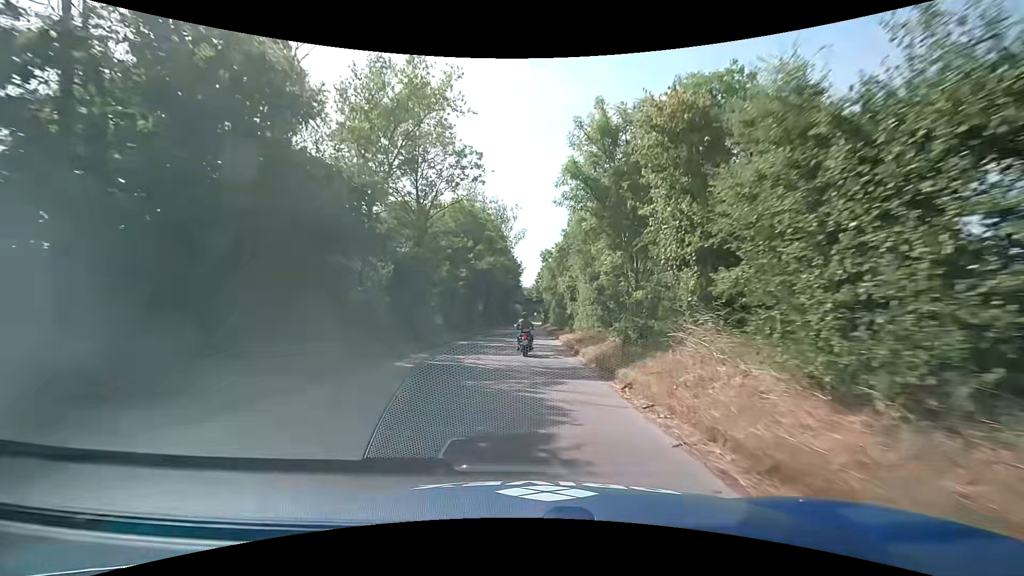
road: service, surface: asphalt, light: Day
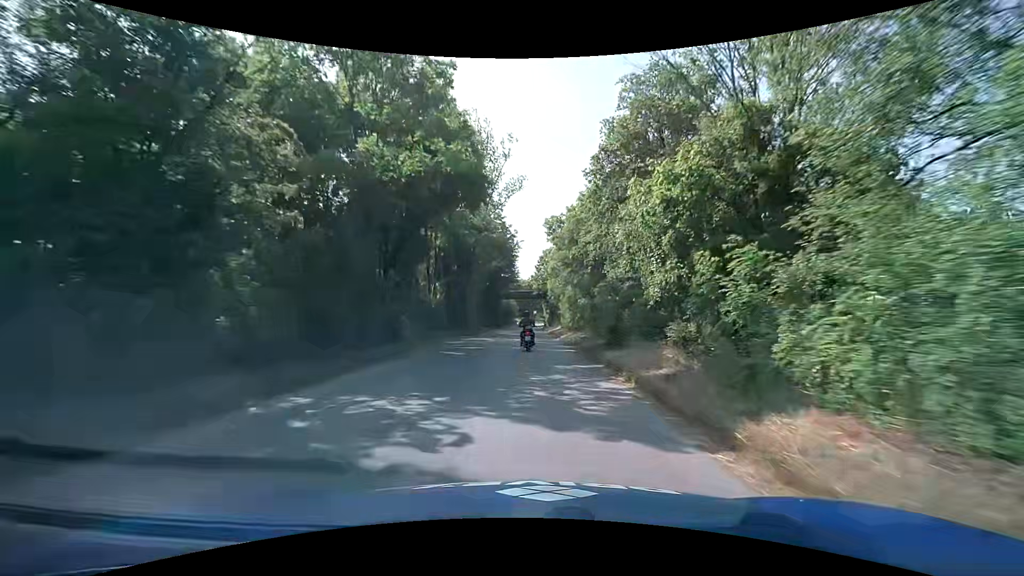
(+0.1, +29.3) m; 0°
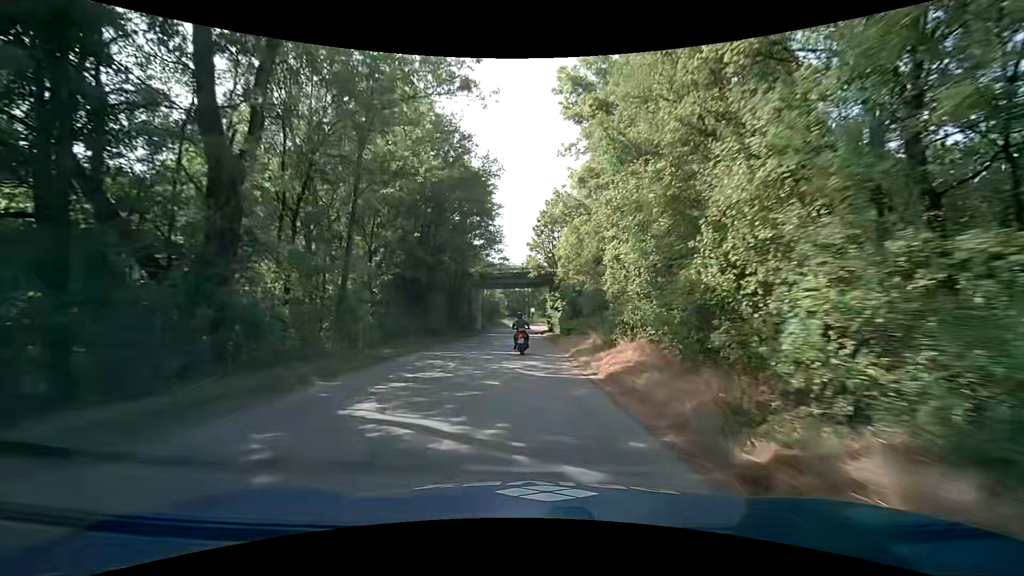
(+0.1, +37.2) m; +1°
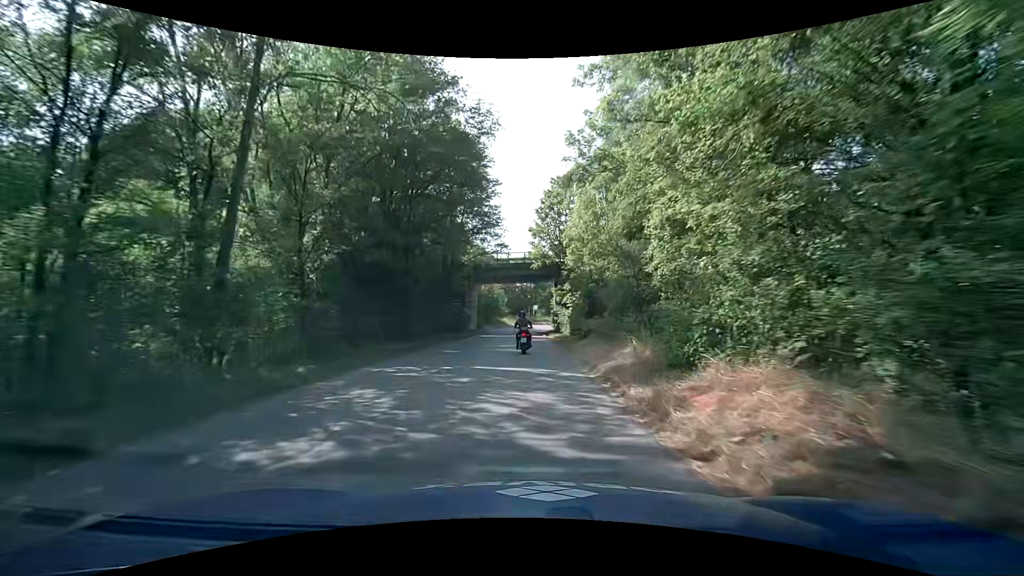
(-0.1, +7.3) m; 0°
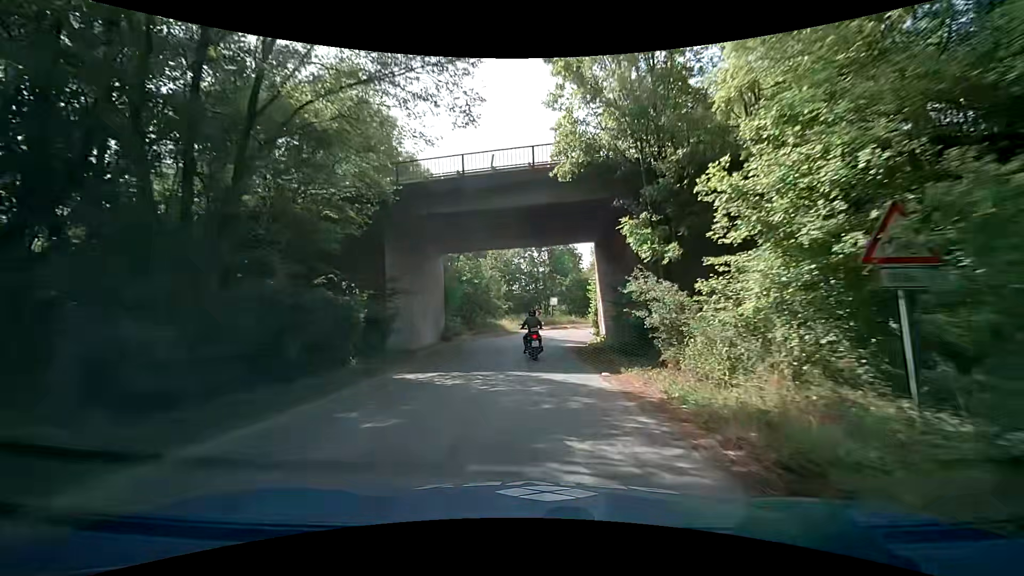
(-0.9, +27.6) m; -2°
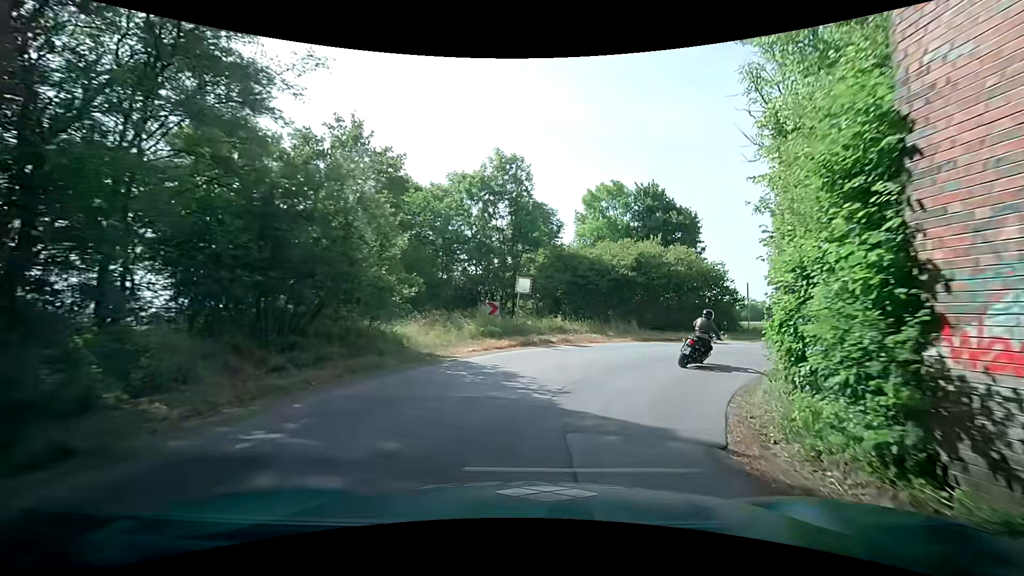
(-0.3, +23.2) m; -3°
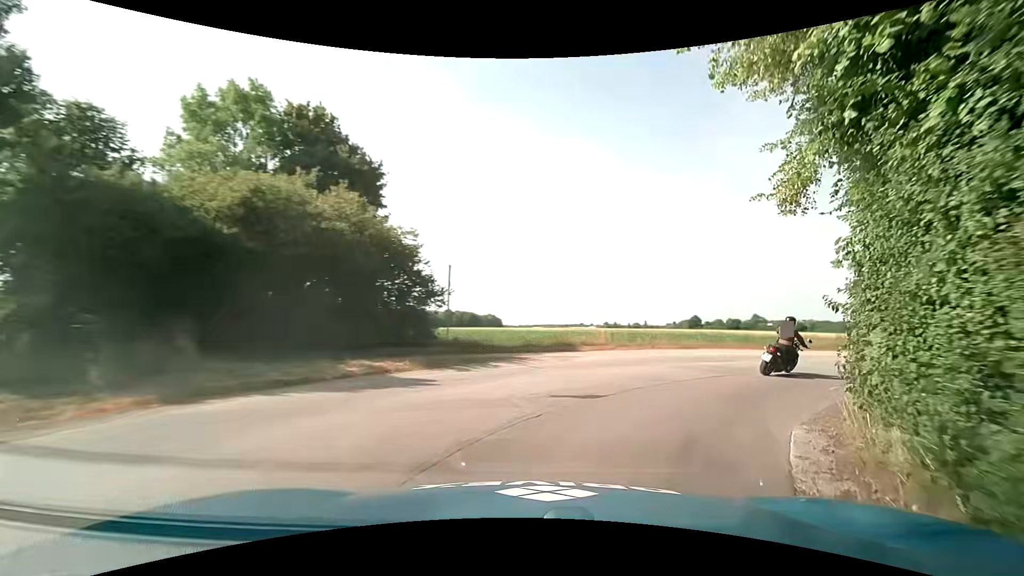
(+4.8, +14.2) m; +41°
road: tertiary
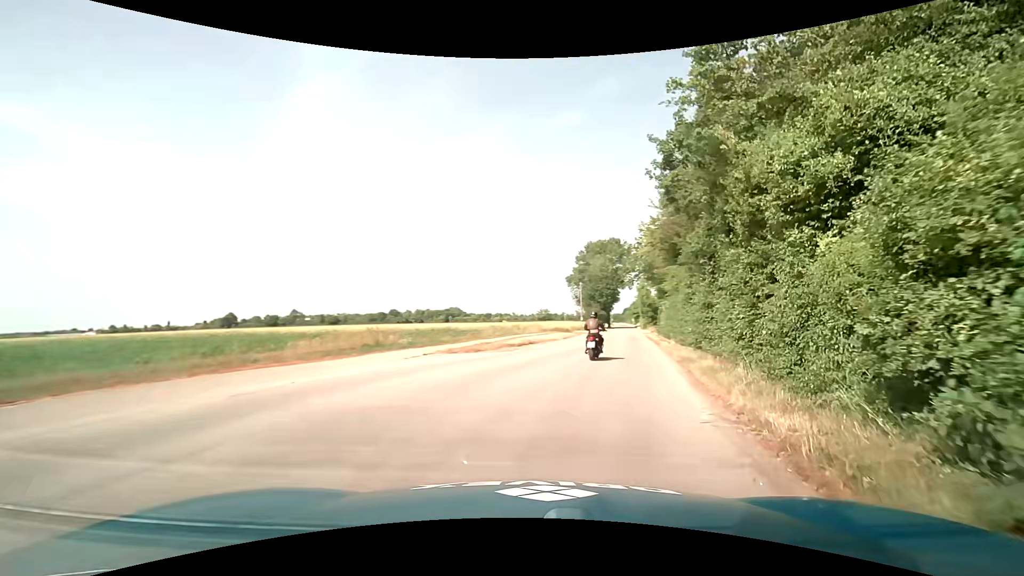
(+6.7, +14.0) m; +51°
(+1, +10) (+4, +20) (+6, +29) (+8, +39) (+11, +49) (+13, +59) (+15, +68) (+17, +78) (+20, +88) (+22, +98) m
